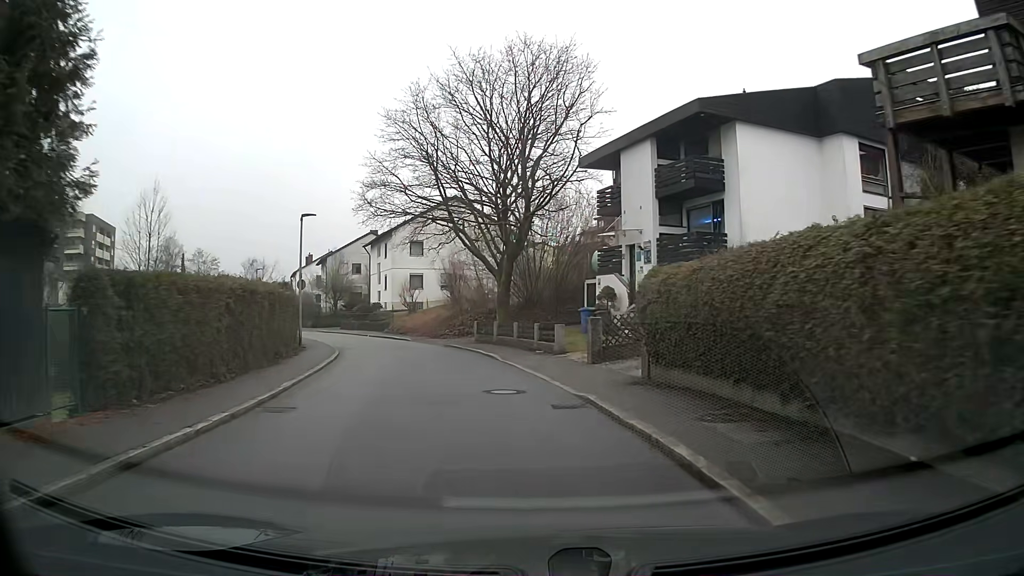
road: residential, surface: asphalt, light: Day
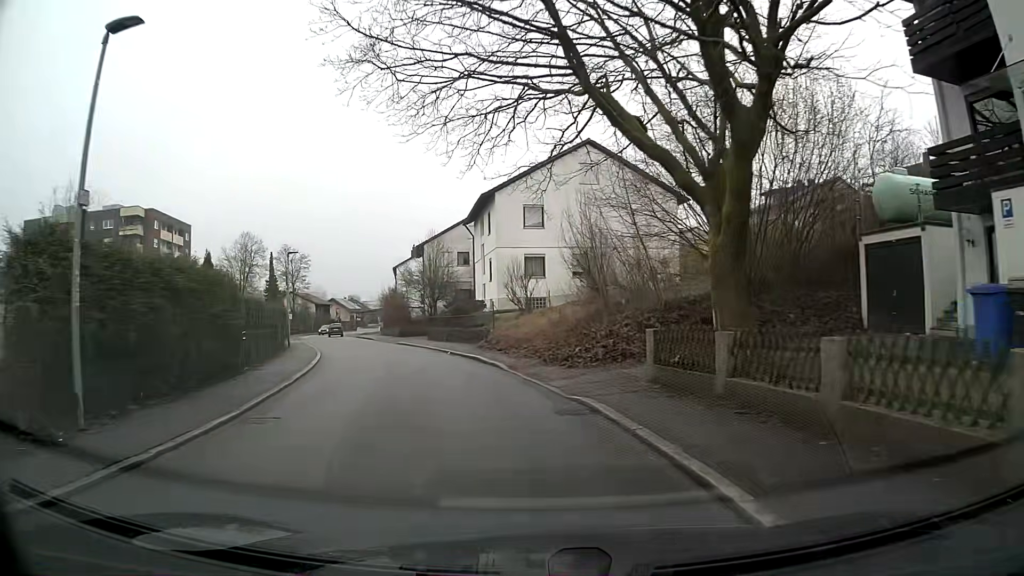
(-2.1, +19.6) m; -13°
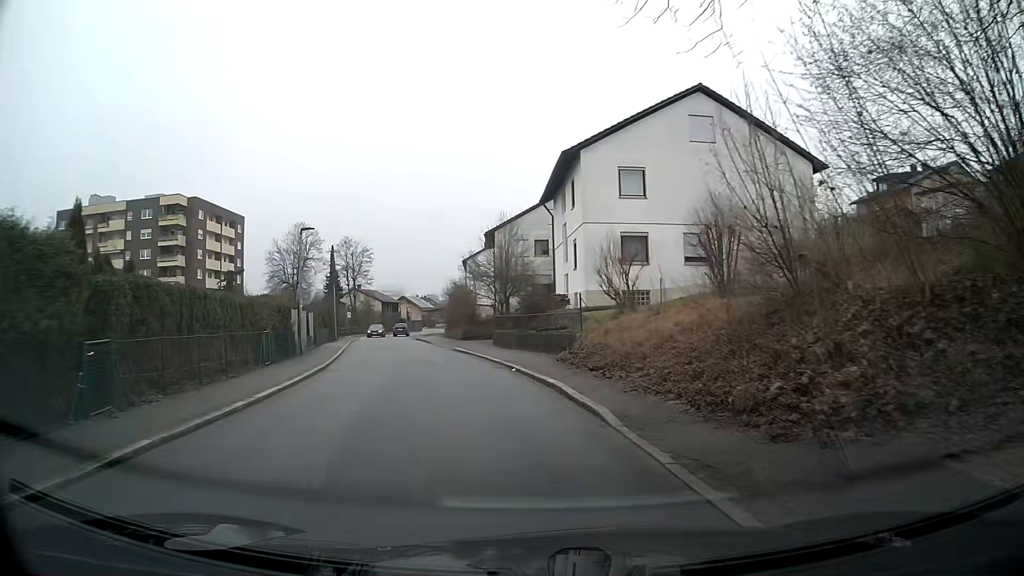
(-0.6, +9.9) m; -7°
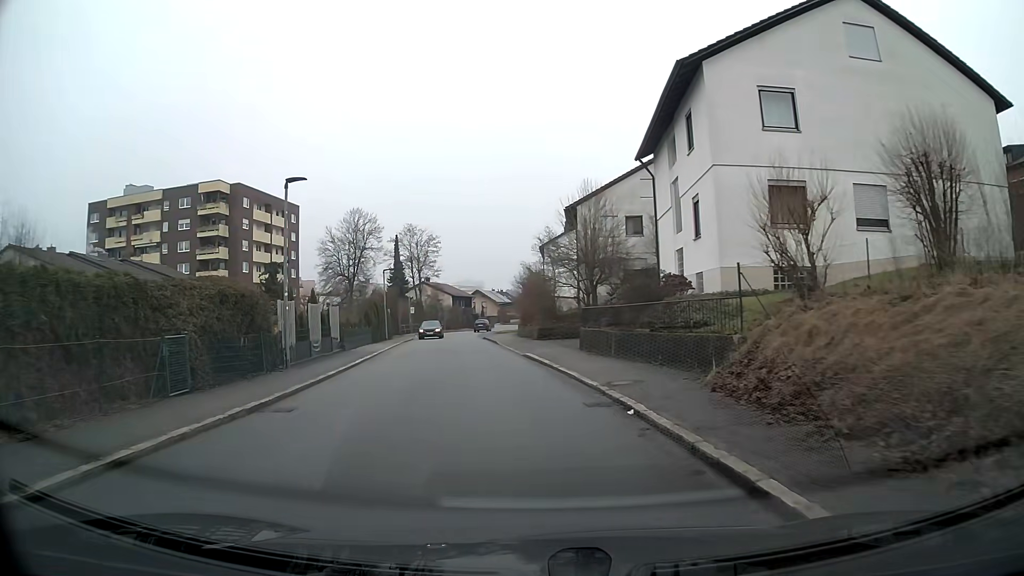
(-0.5, +9.8) m; -5°
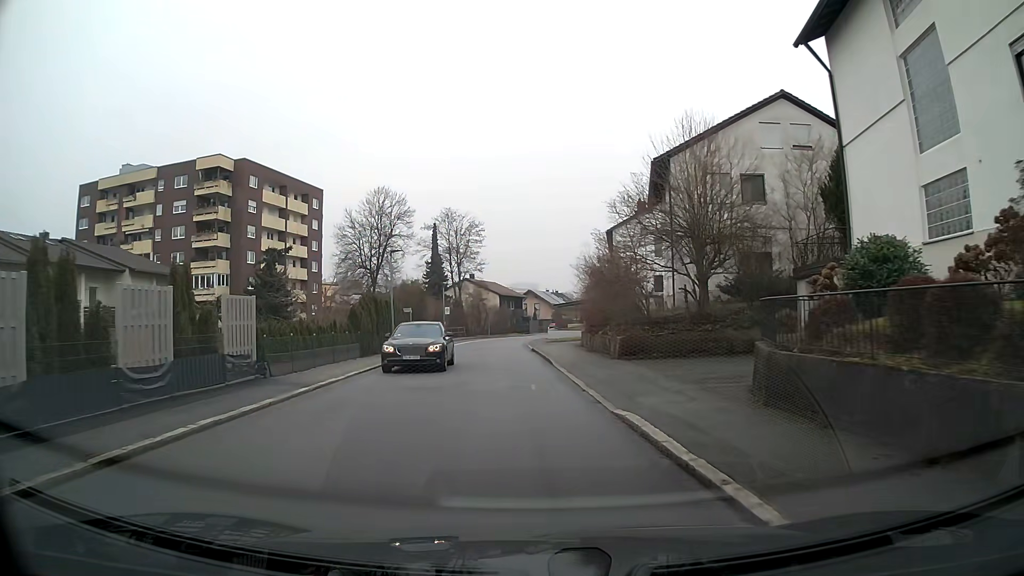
(-0.7, +14.6) m; -5°
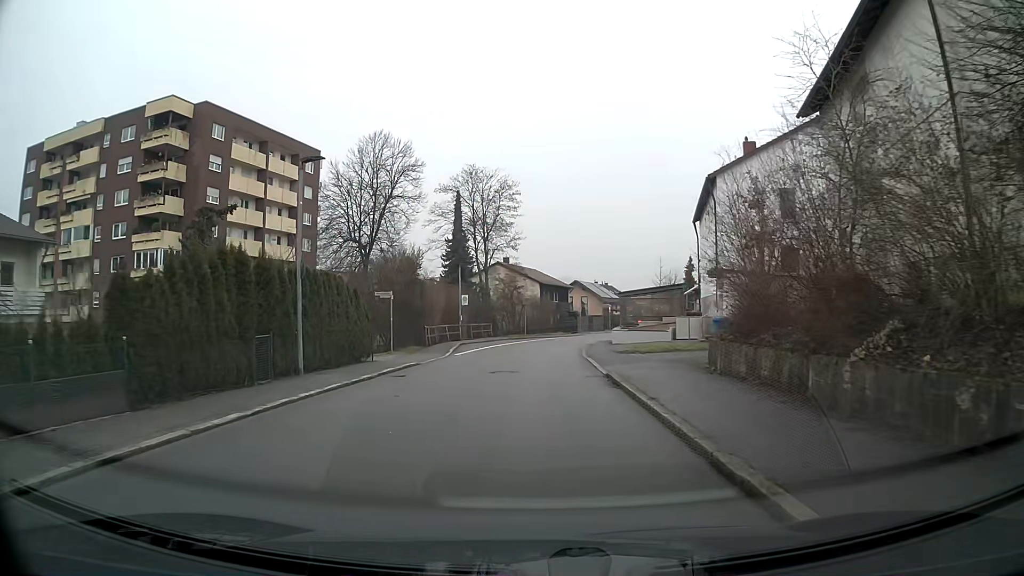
(-0.6, +19.1) m; -3°
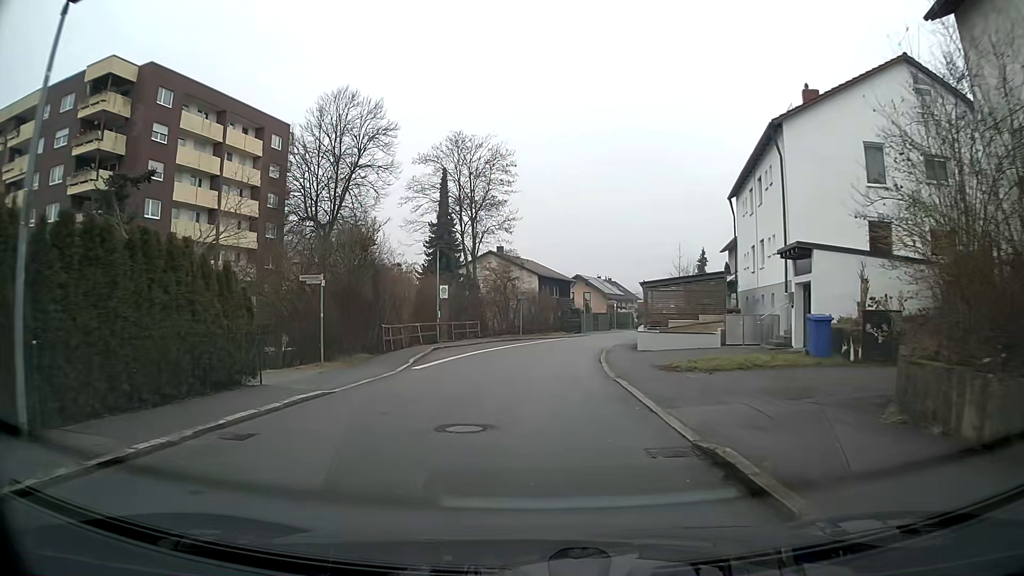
(0.0, +9.5) m; 0°
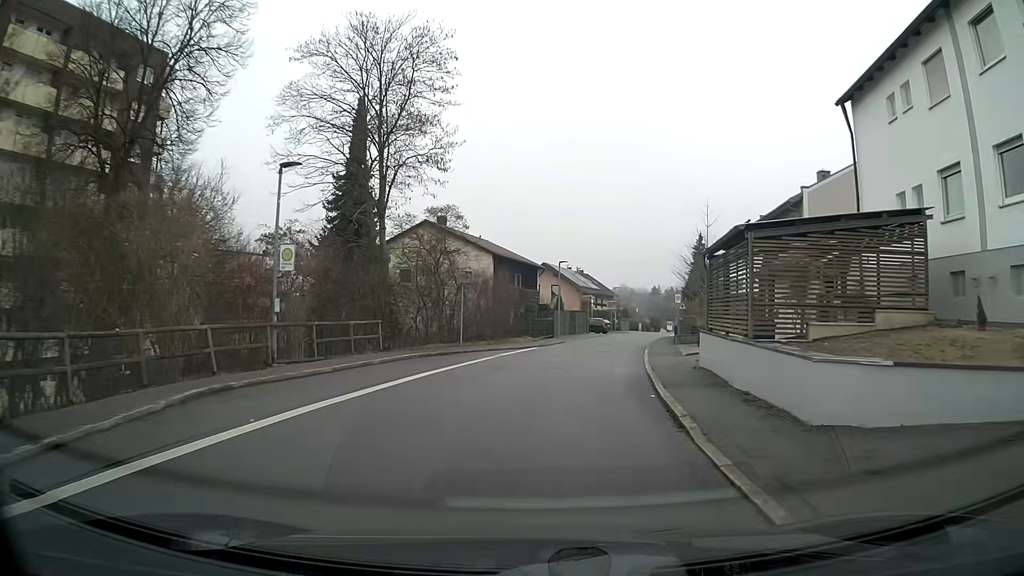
(+0.5, +19.2) m; +5°
(0, +10) (+1, +20) (+3, +30) (+5, +40) (+7, +49) (+9, +59) (+11, +69) (+14, +79) (+16, +88) (+18, +98) m
